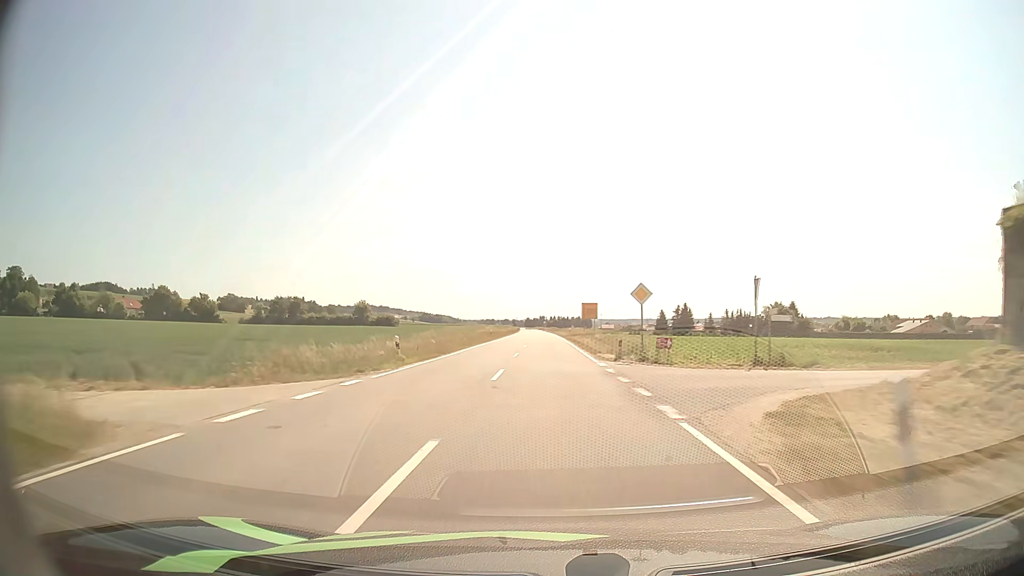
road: tertiary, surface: asphalt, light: Day
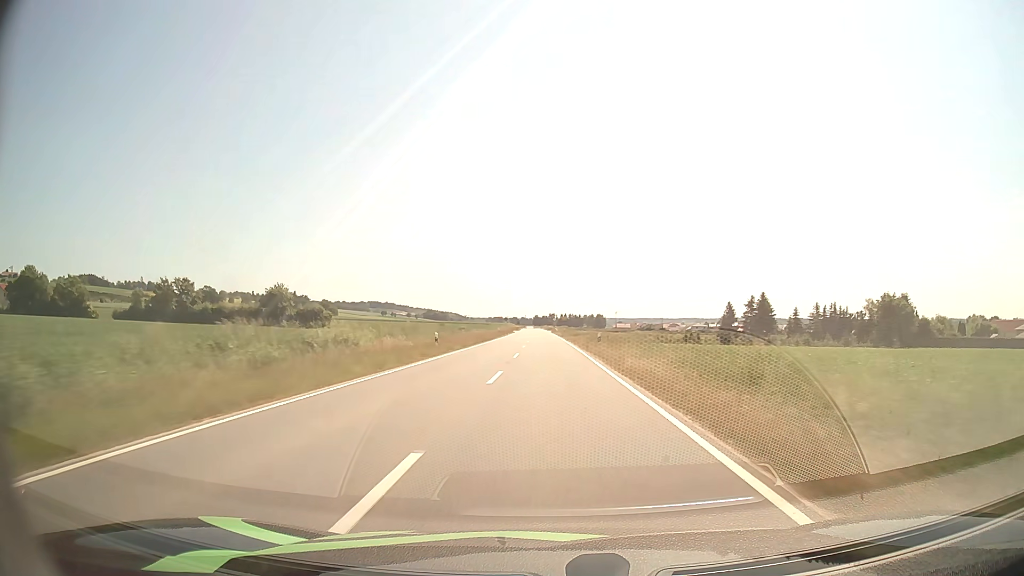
(-0.6, +75.4) m; -1°
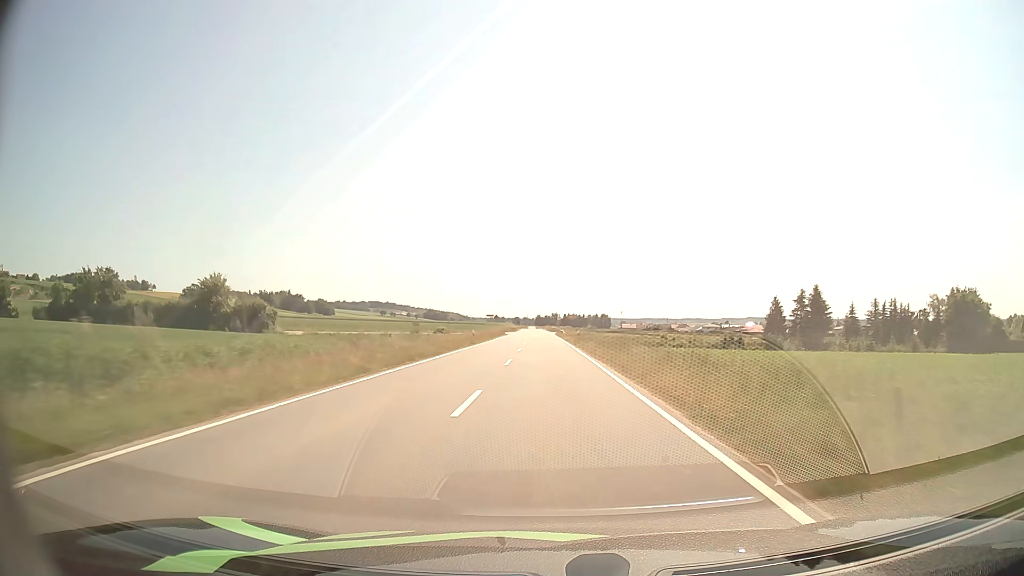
(-0.1, +30.5) m; 0°
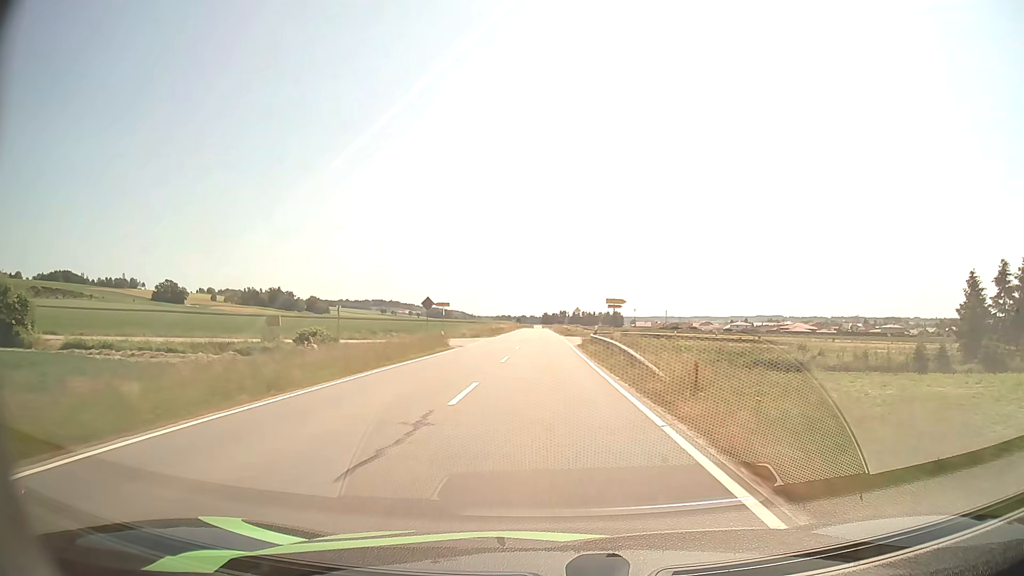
(-0.2, +61.1) m; -1°
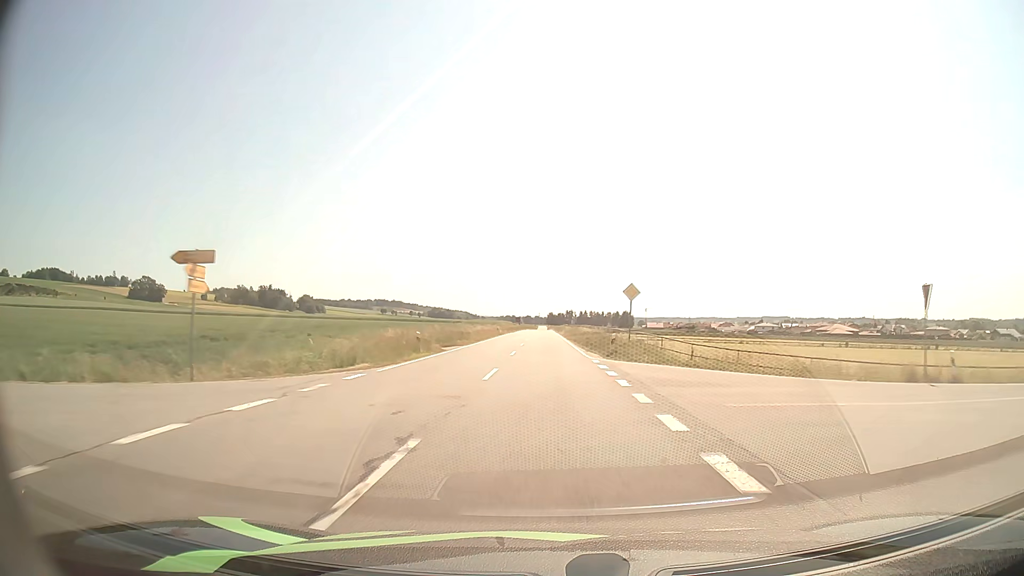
(-0.2, +44.9) m; 0°
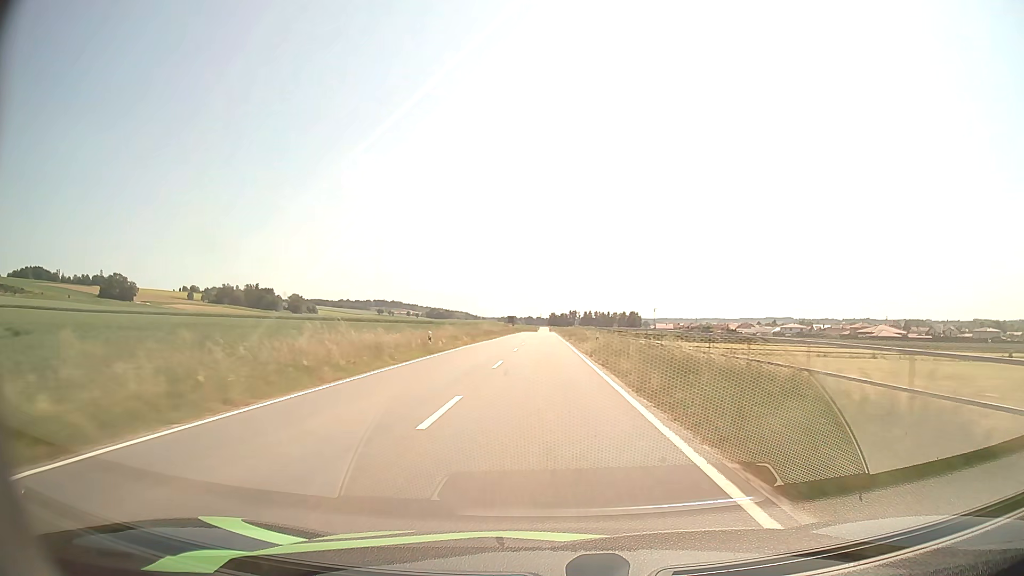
(0.0, +44.7) m; 0°
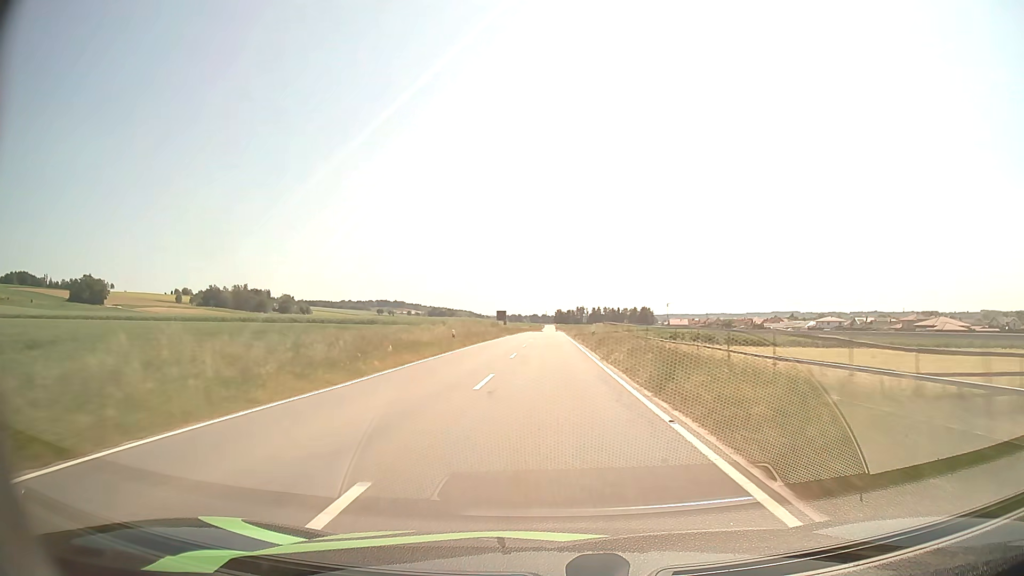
(-0.1, +44.4) m; 0°
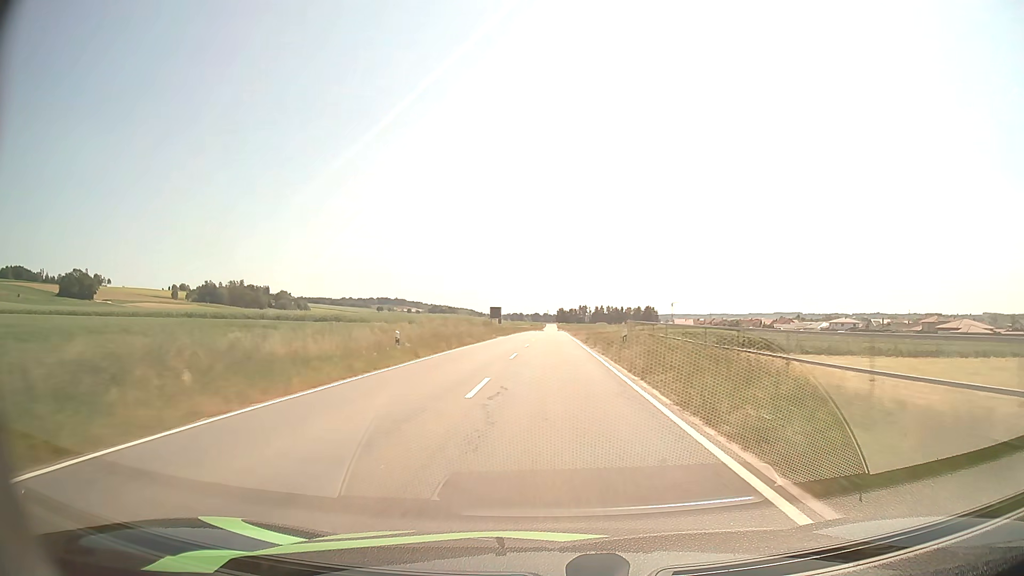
(0.0, +14.6) m; 0°
(0, +10) (0, +20) (0, +30) (0, +40) (0, +50) (0, +60) (+1, +70) (+1, +80) (+1, +90) (+1, +100) m
